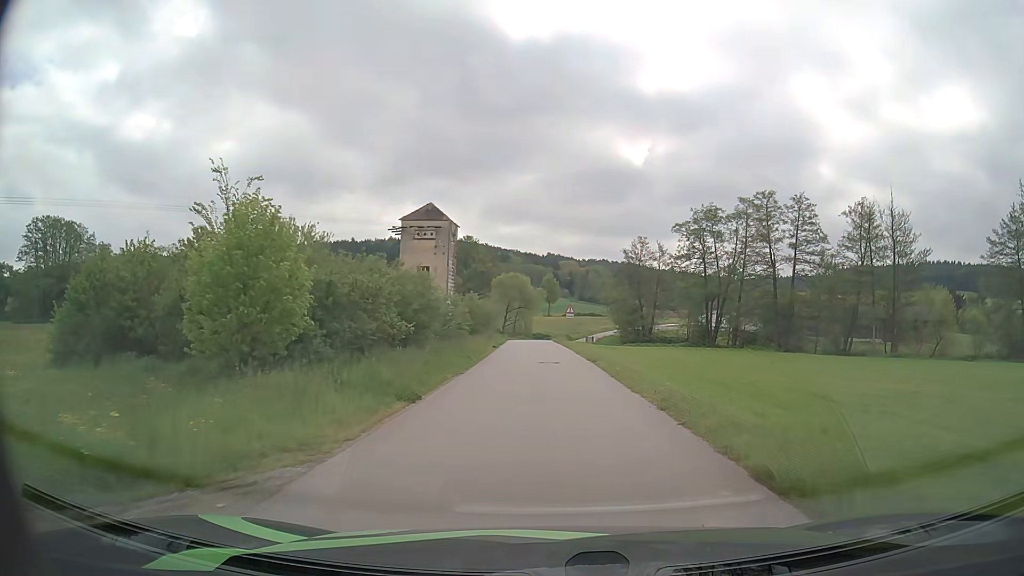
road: unclassified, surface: asphalt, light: Day
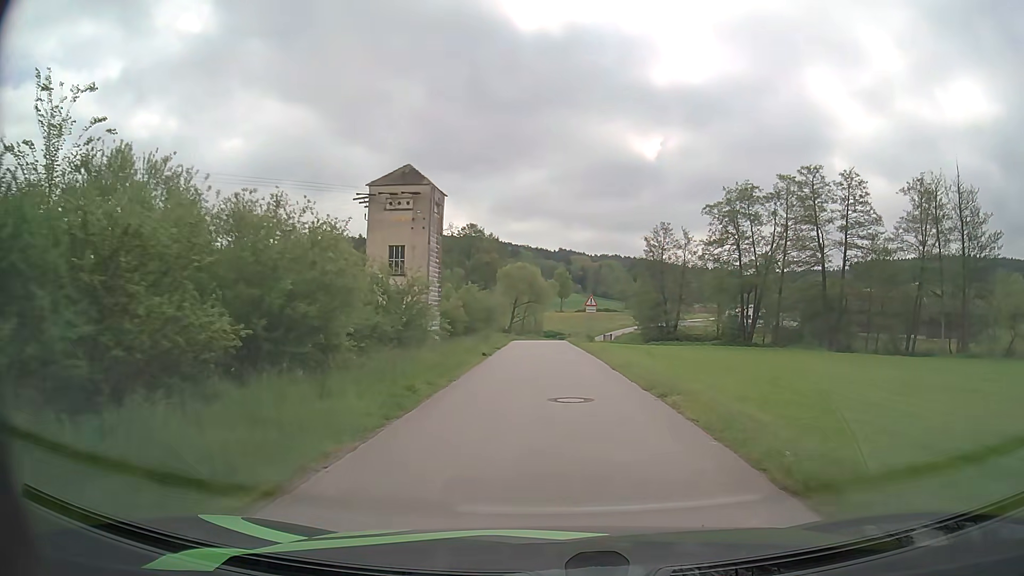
(-0.1, +12.2) m; -1°
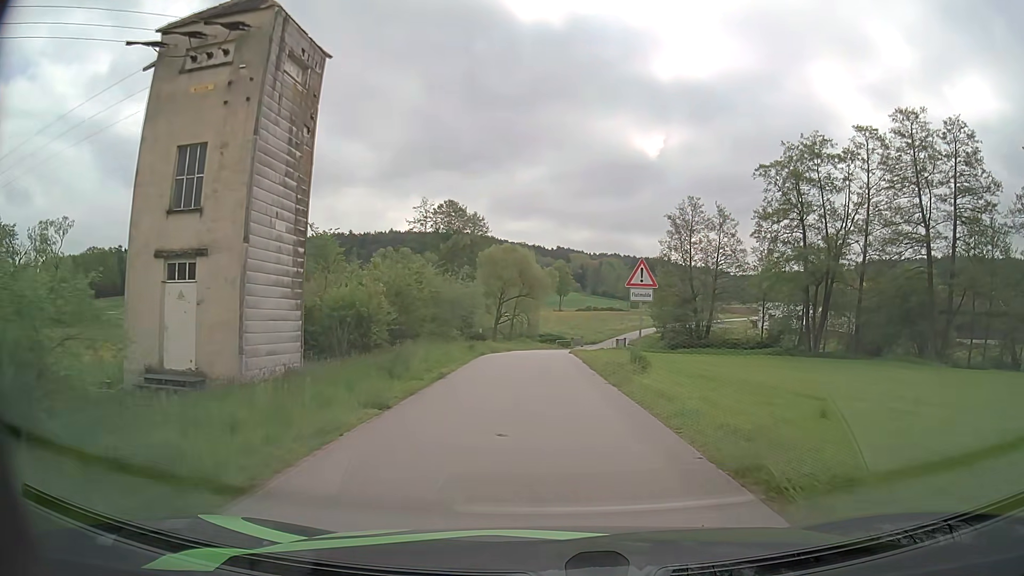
(0.0, +22.5) m; 0°
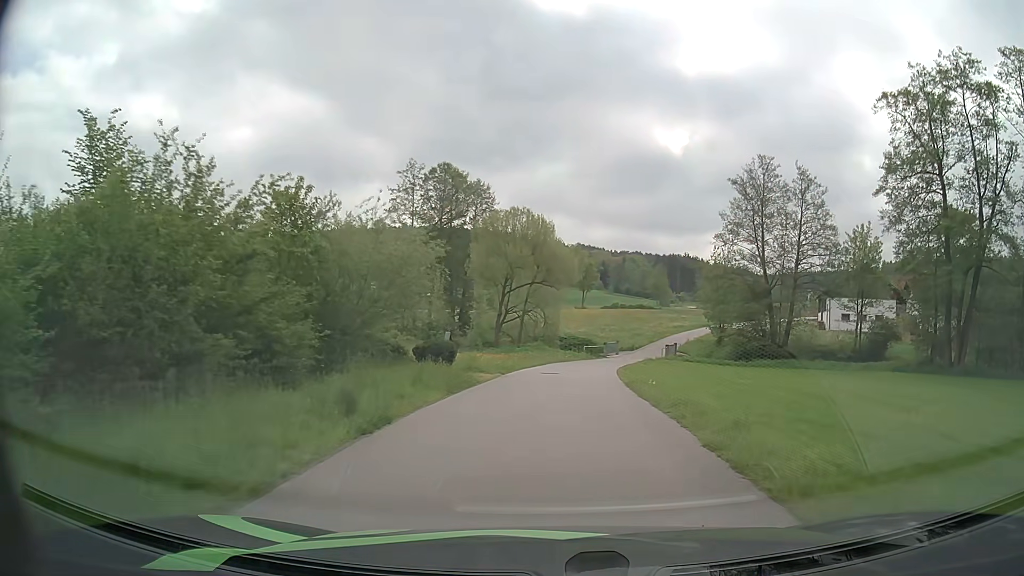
(-0.3, +21.4) m; -1°
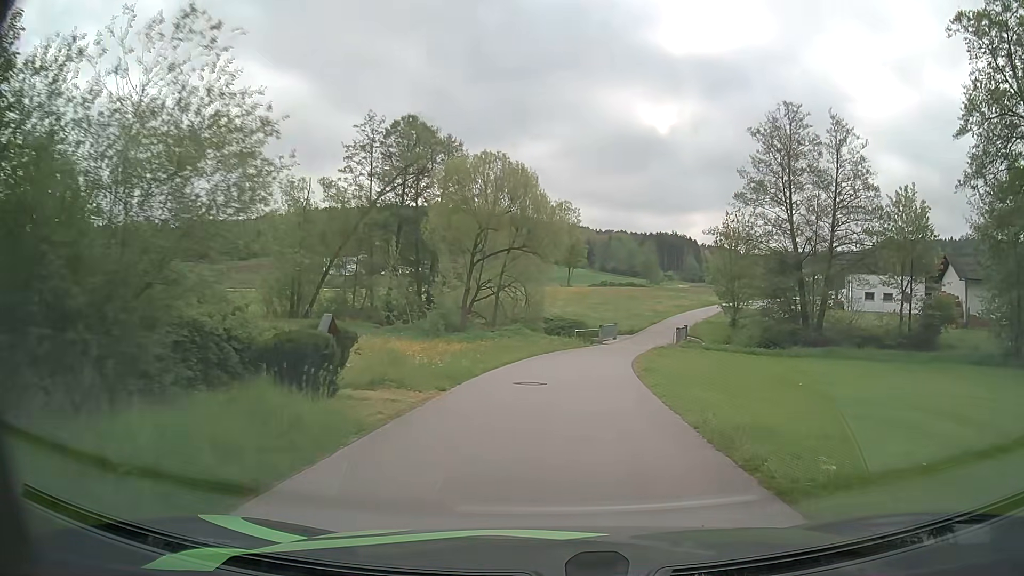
(+0.1, +11.1) m; +1°
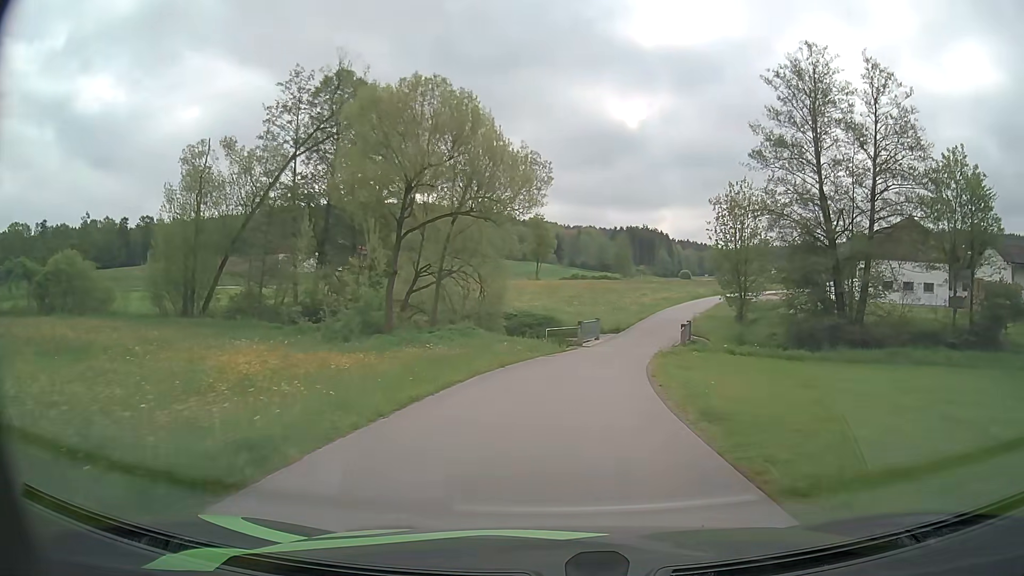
(+0.3, +11.5) m; +3°
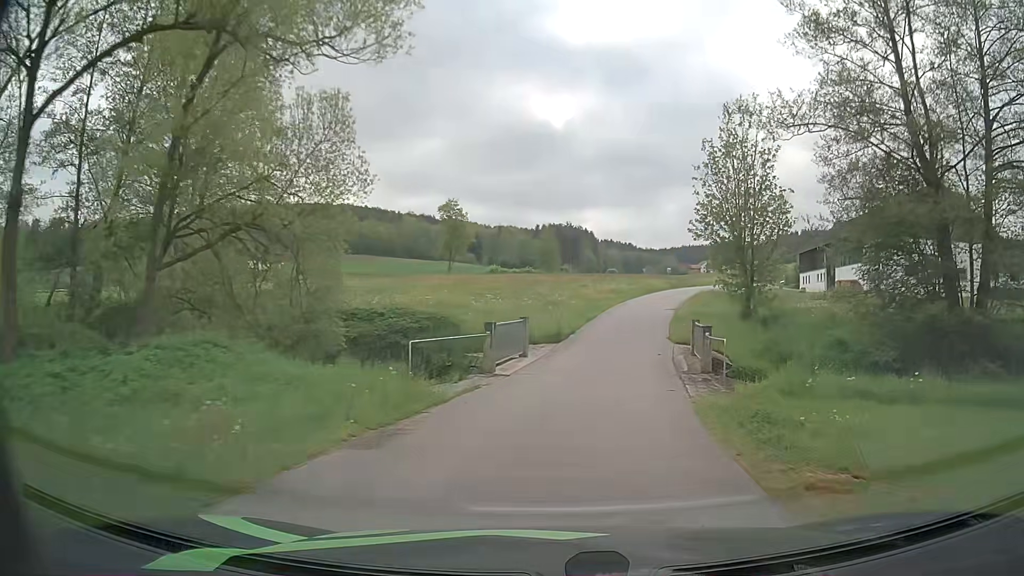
(+0.9, +18.2) m; +7°
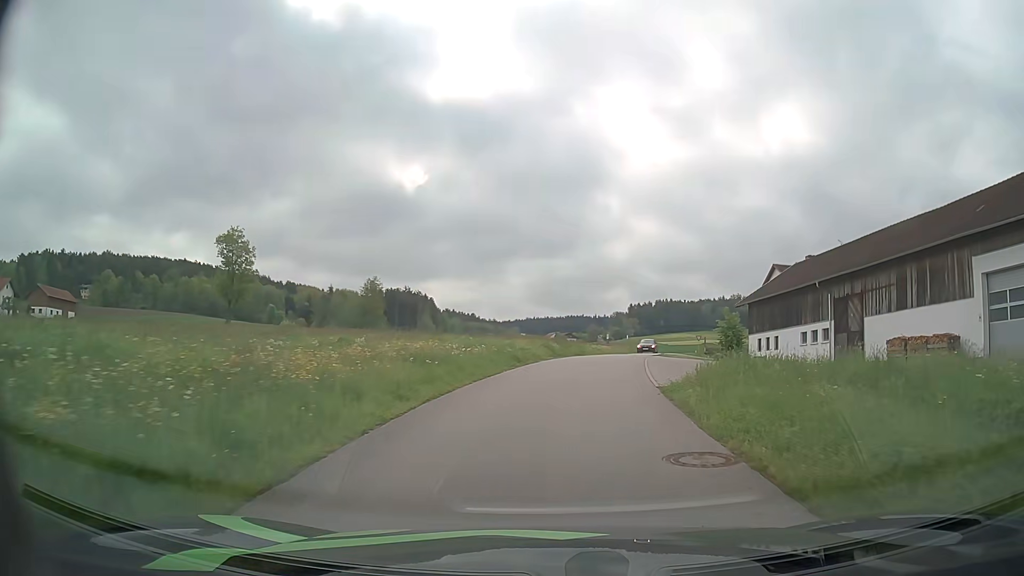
(+3.5, +32.2) m; +13°
